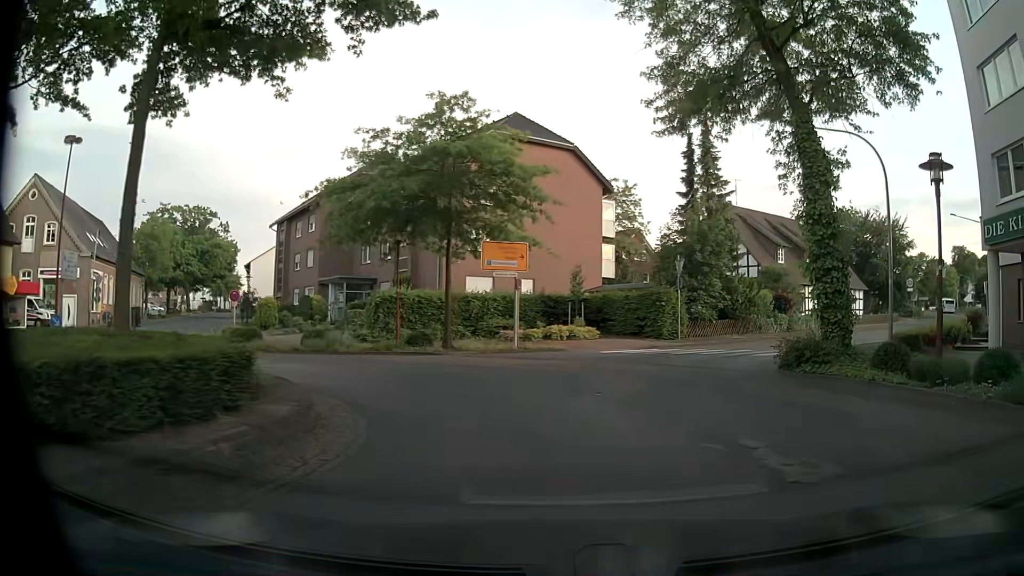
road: tertiary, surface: asphalt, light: Day
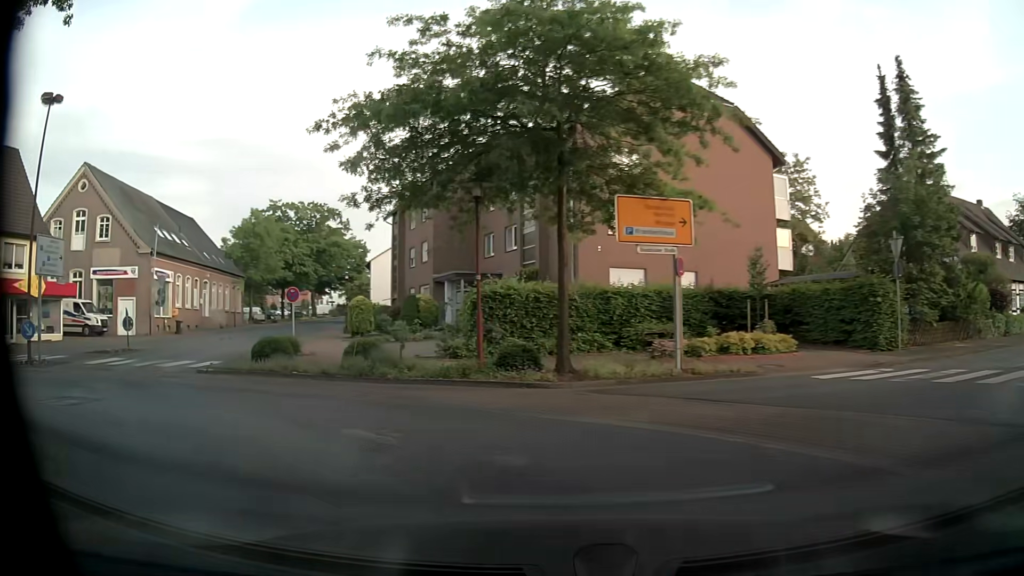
(-0.2, +9.3) m; -14°
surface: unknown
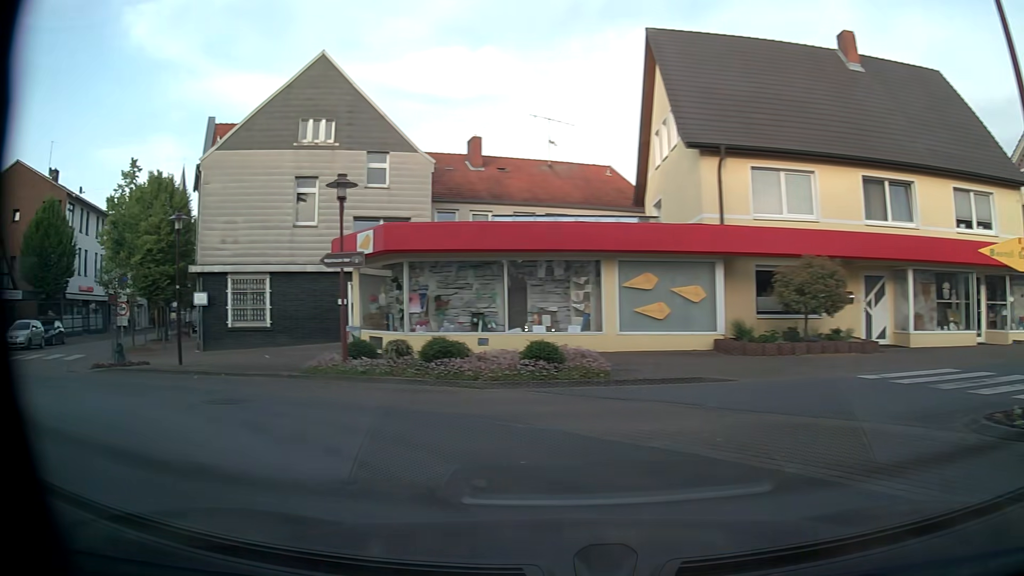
(-8.8, +10.6) m; -84°
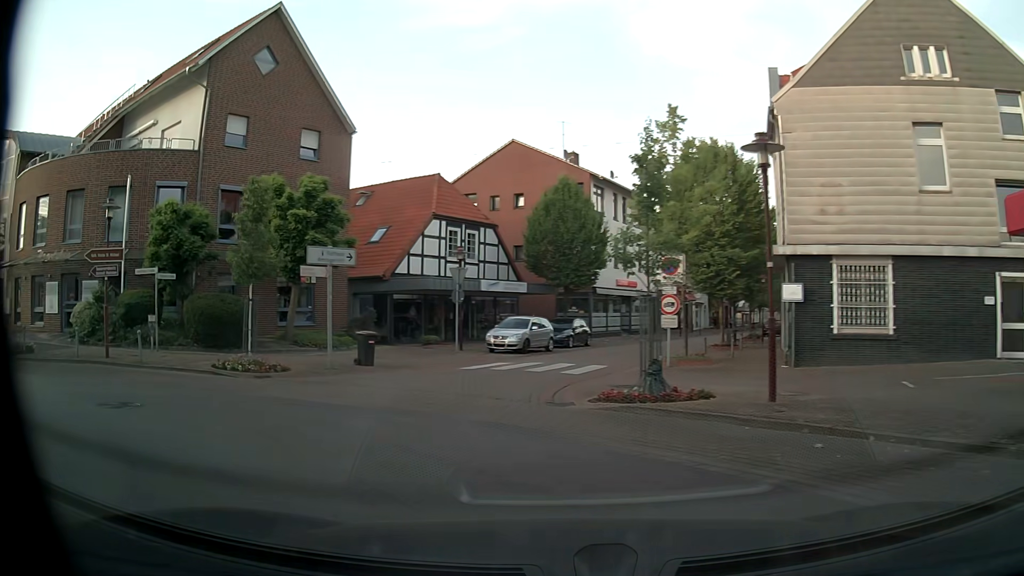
(-3.6, +7.5) m; -49°
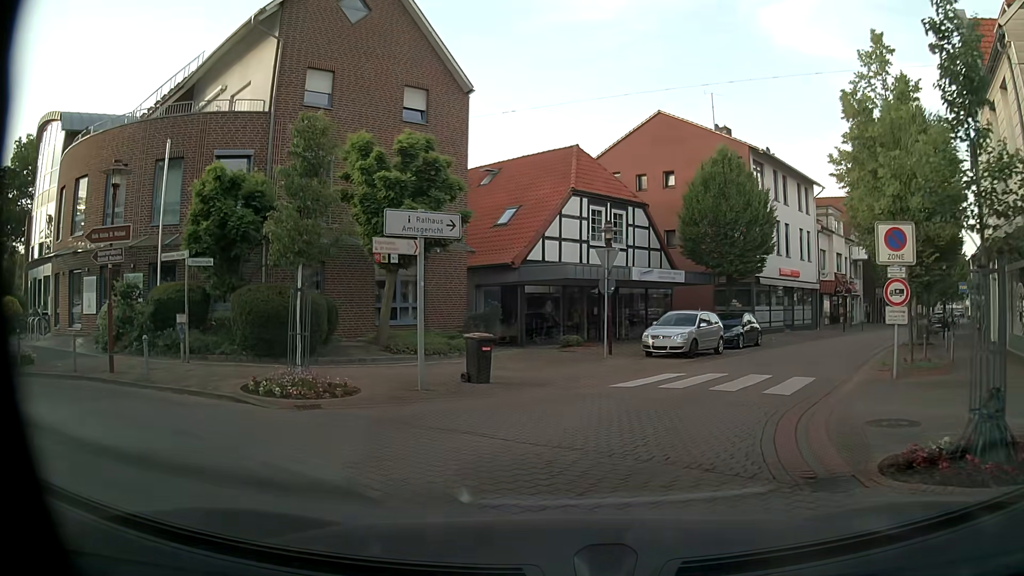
(-0.8, +5.7) m; -11°
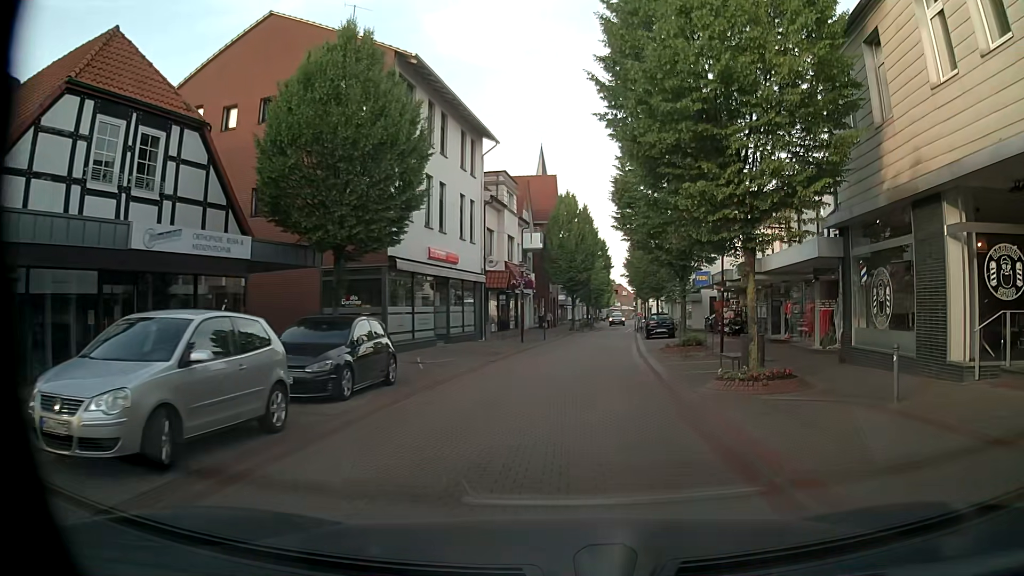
(+3.5, +14.6) m; +29°
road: residential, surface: paving_stones
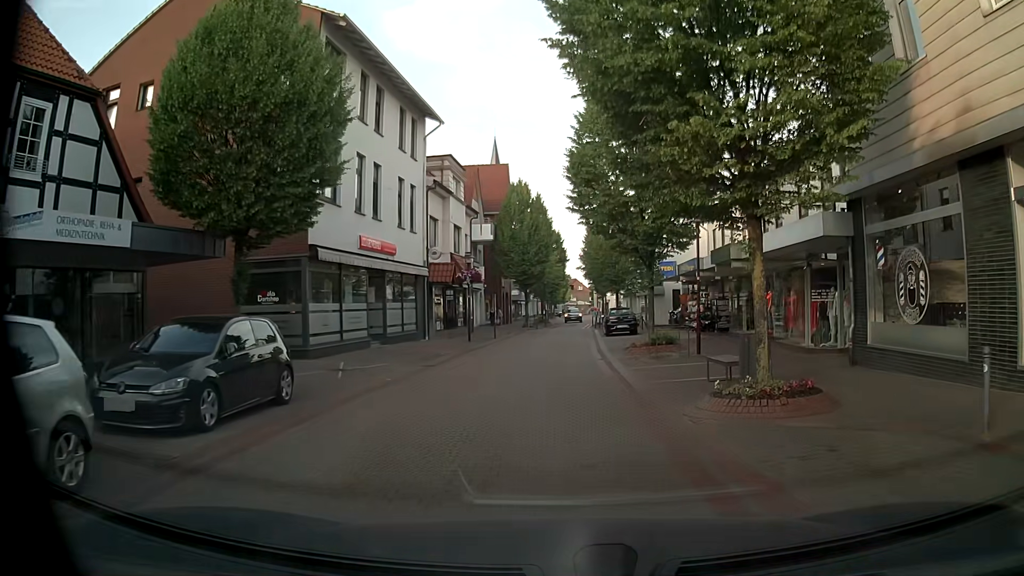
(+0.1, +3.3) m; +4°
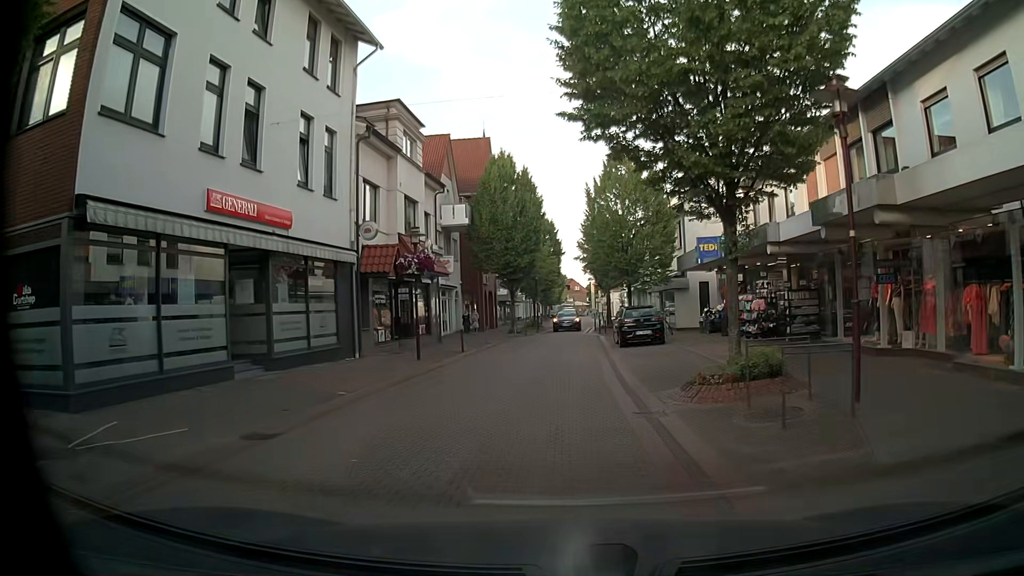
(+0.1, +10.5) m; 0°
